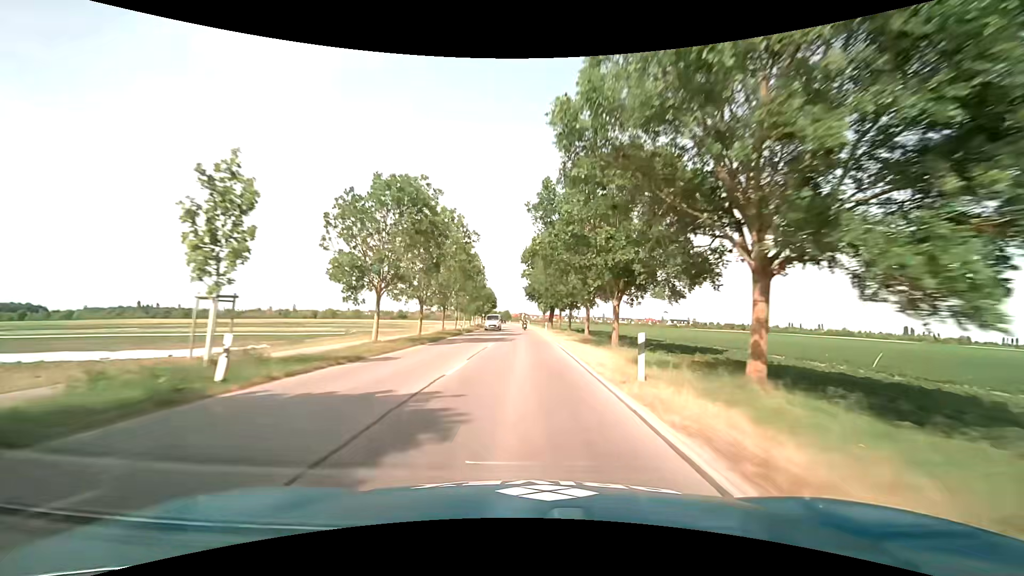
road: tertiary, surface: asphalt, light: Day
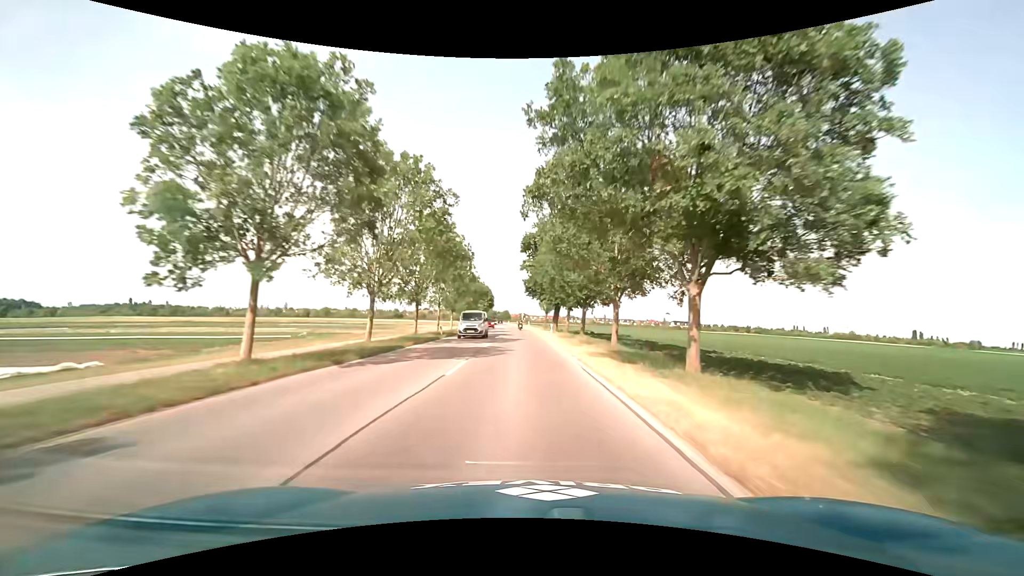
(0.0, +12.3) m; -1°
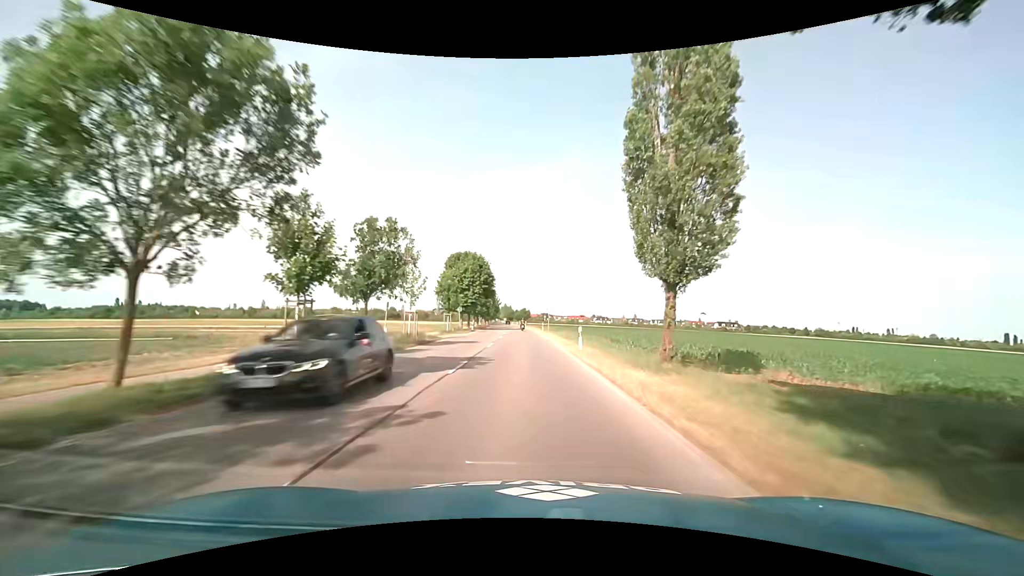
(-0.4, +61.0) m; -2°
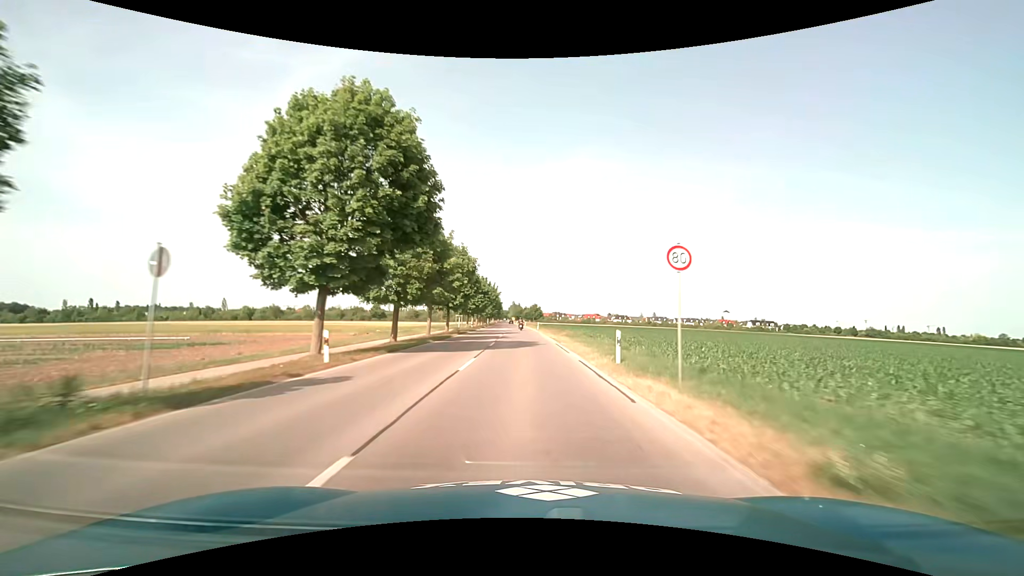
(-0.7, +48.4) m; -1°
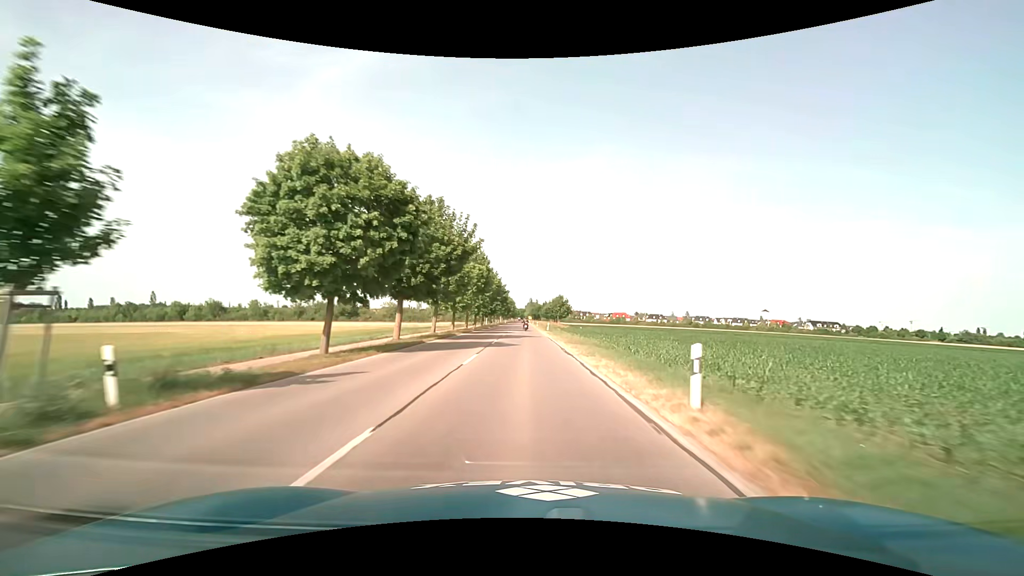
(-0.9, +60.0) m; -2°
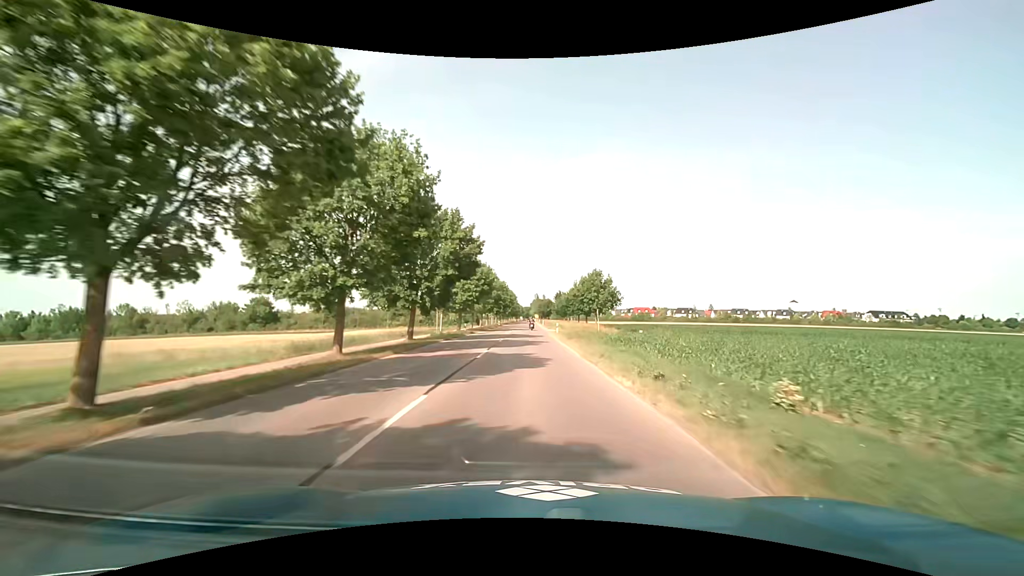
(-0.2, +58.9) m; 0°
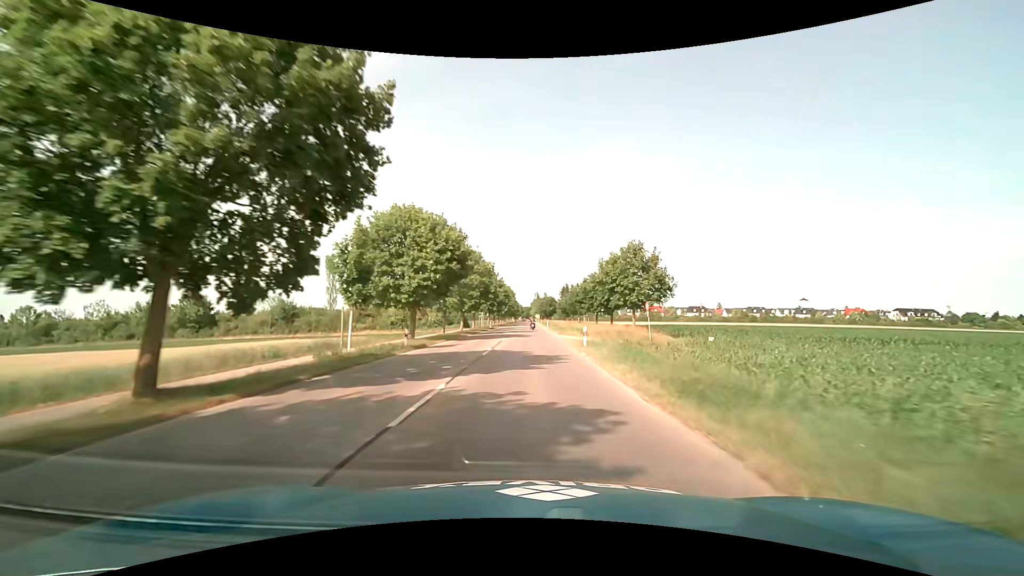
(-0.1, +23.1) m; 0°
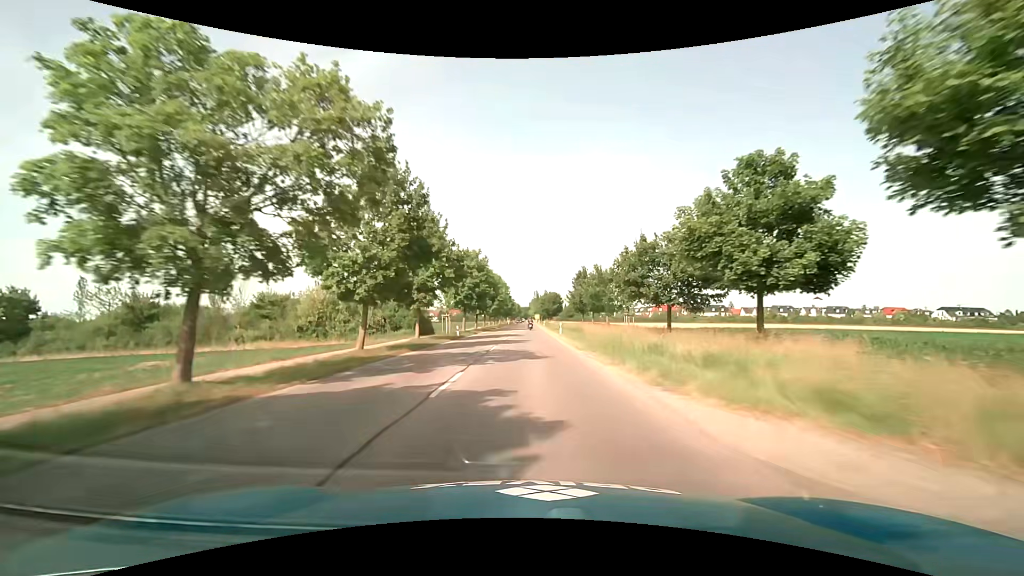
(-0.1, +34.3) m; 0°
(0, +10) (0, +20) (0, +30) (0, +40) (0, +50) (0, +60) (0, +70) (0, +80) (0, +90) (0, +100) m
